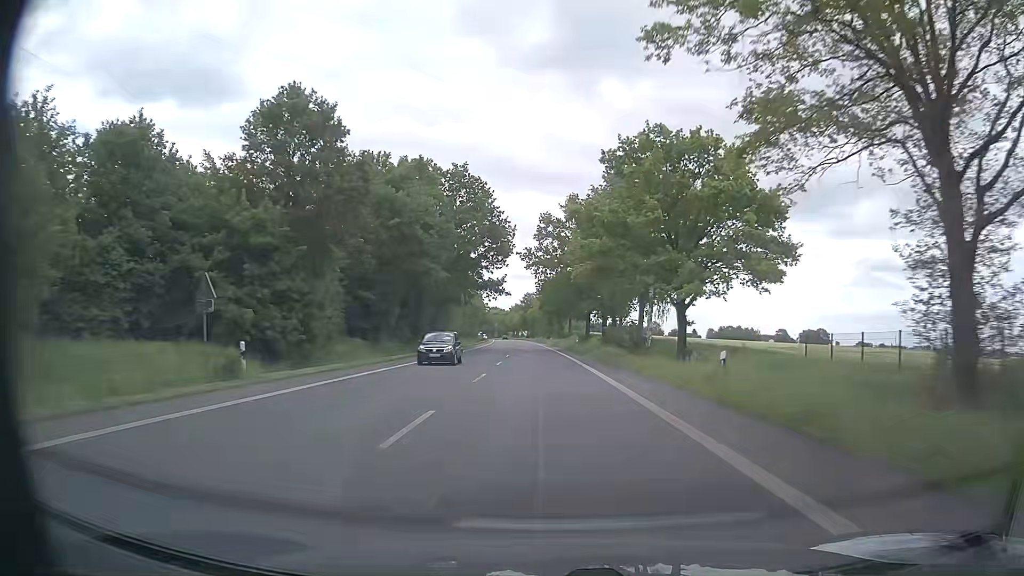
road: primary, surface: asphalt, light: Day
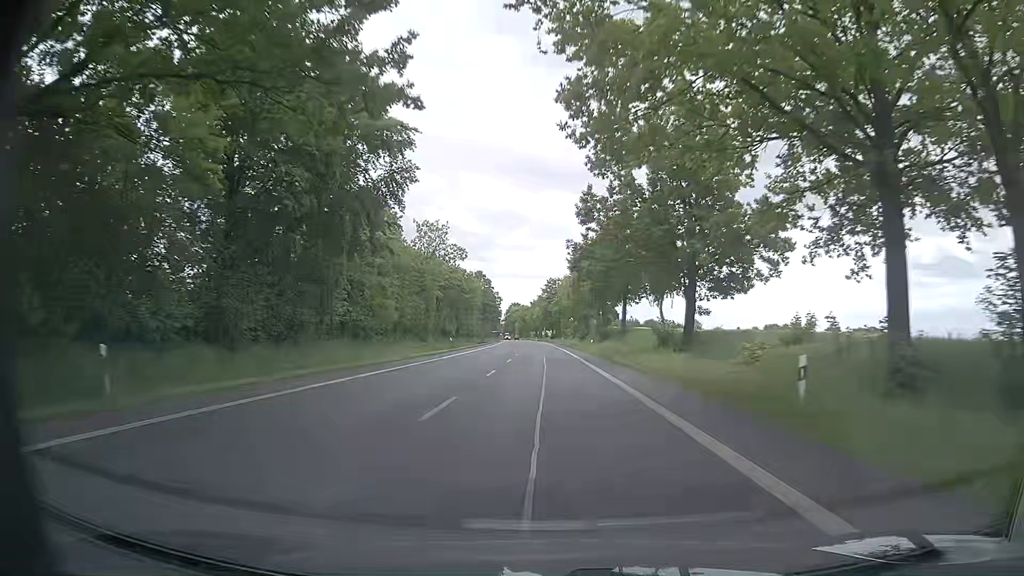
(-1.0, +55.8) m; -2°
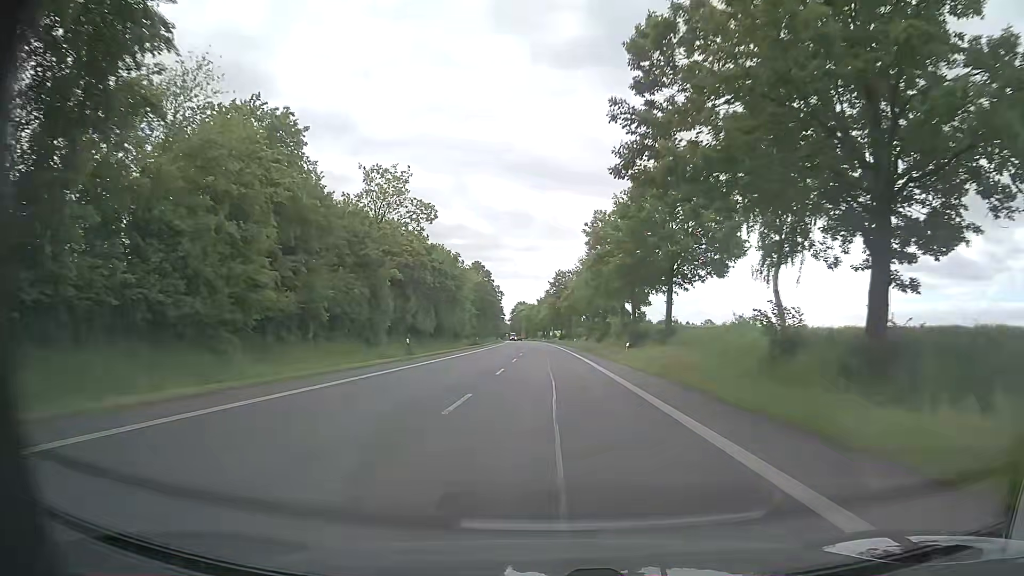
(-0.2, +22.4) m; -1°
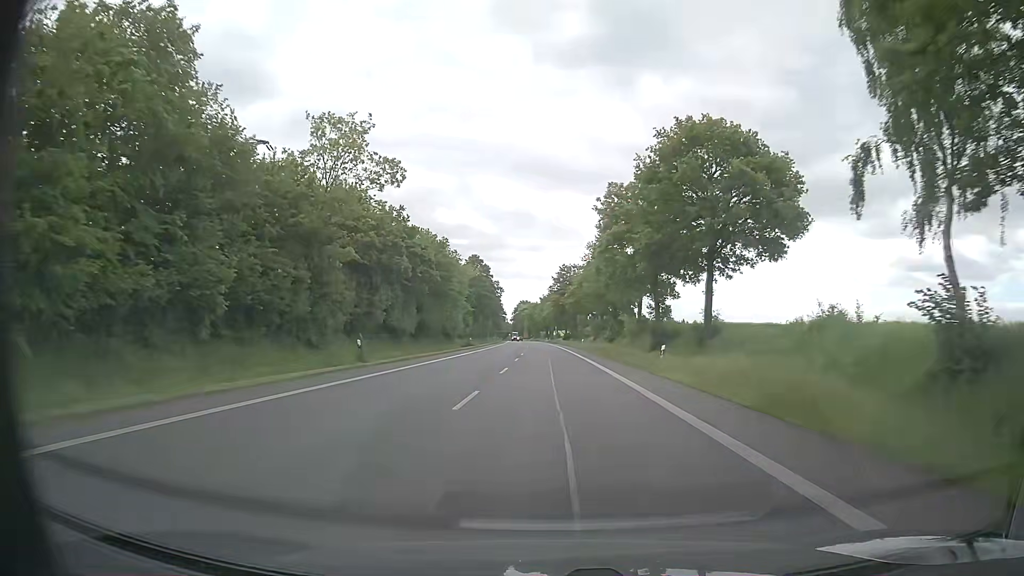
(0.0, +11.2) m; 0°
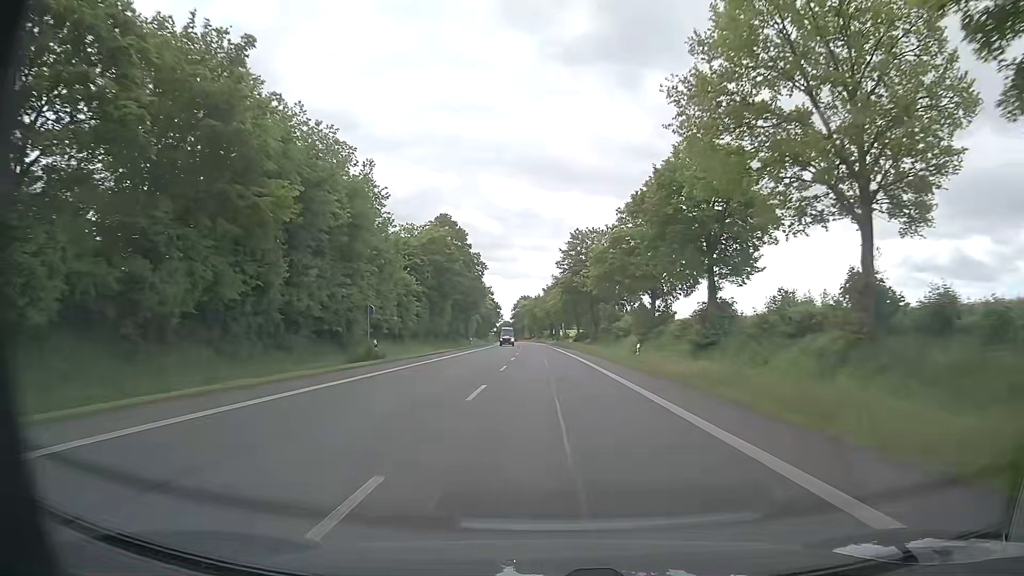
(-0.2, +45.0) m; 0°
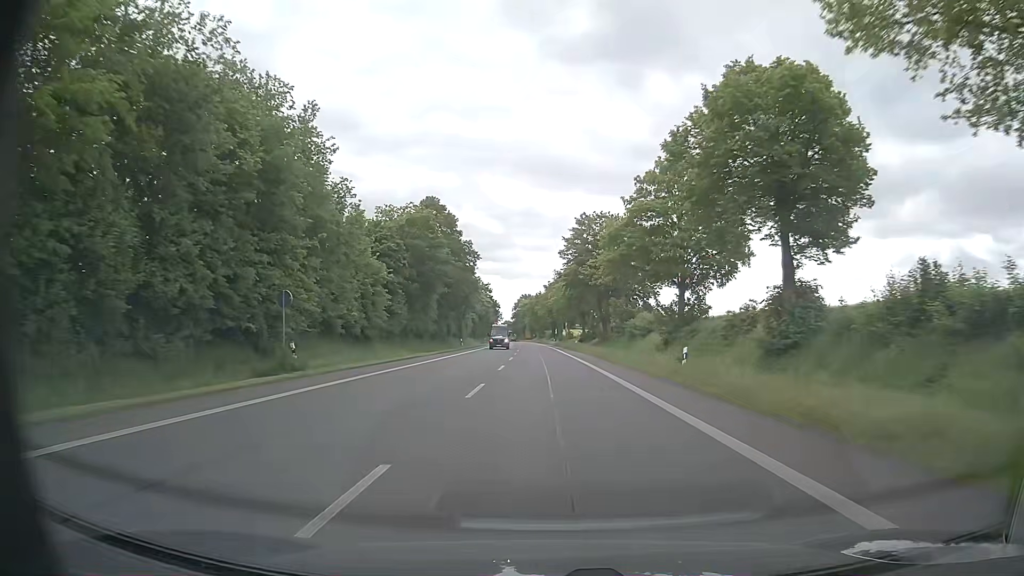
(0.0, +11.3) m; 0°
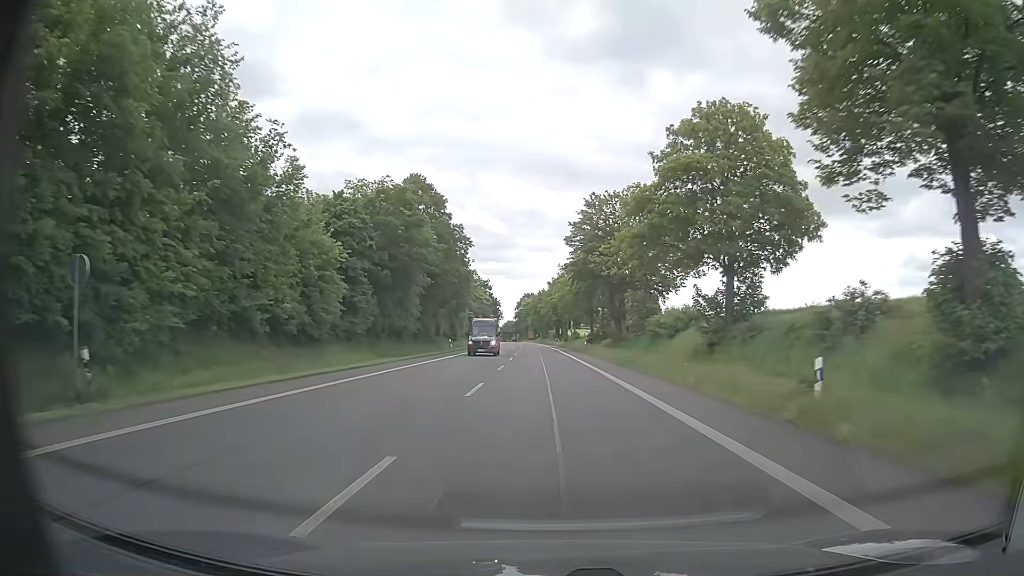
(0.0, +11.3) m; 0°
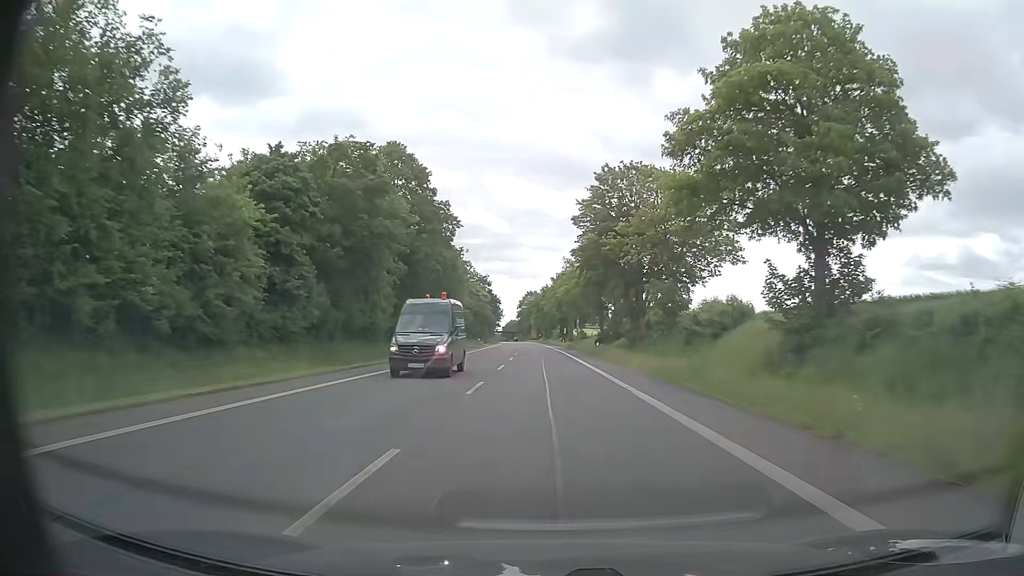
(-0.1, +11.3) m; -1°
(0, +10) (0, +20) (0, +30) (0, +40) (0, +50) (-1, +60) (-1, +70) (-1, +80) (-1, +90) (-2, +100) m
